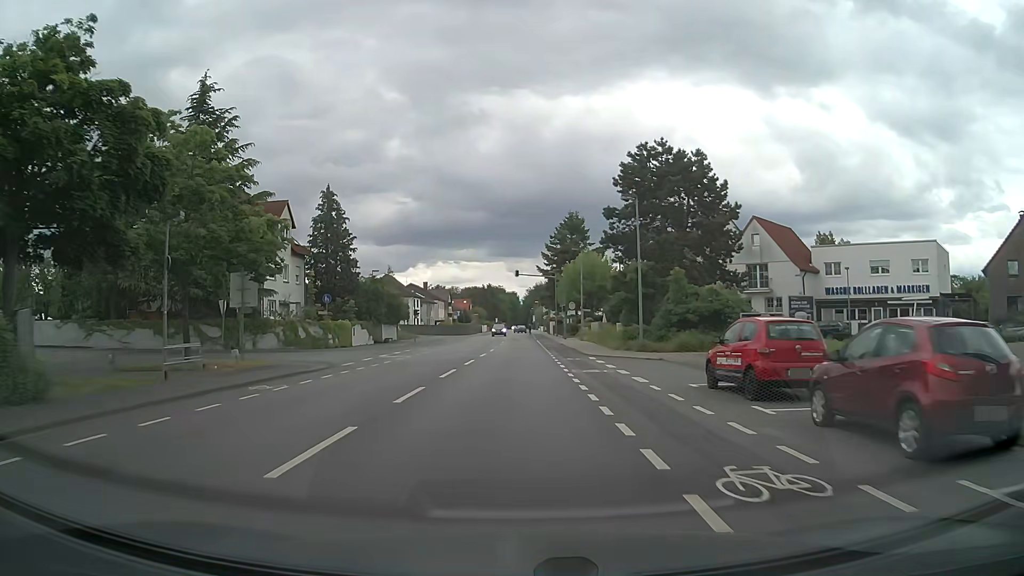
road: secondary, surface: asphalt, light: Day
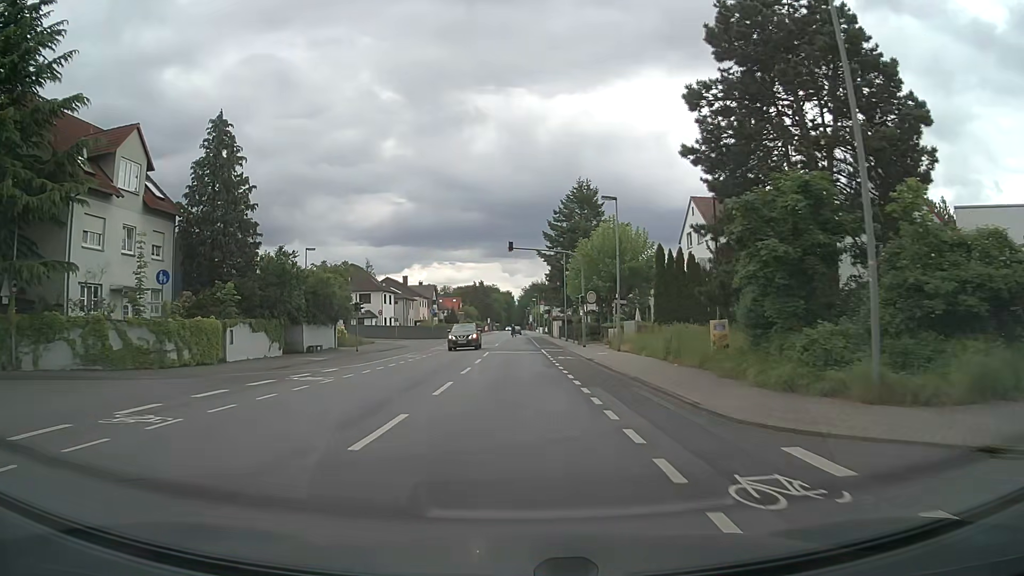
(+0.2, +22.5) m; 0°
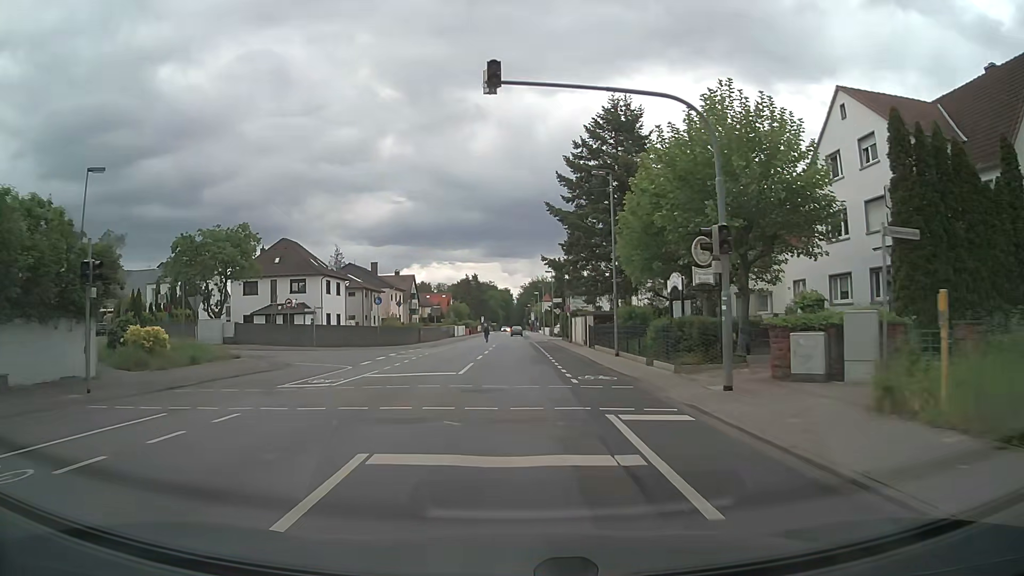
(+0.2, +29.2) m; 0°
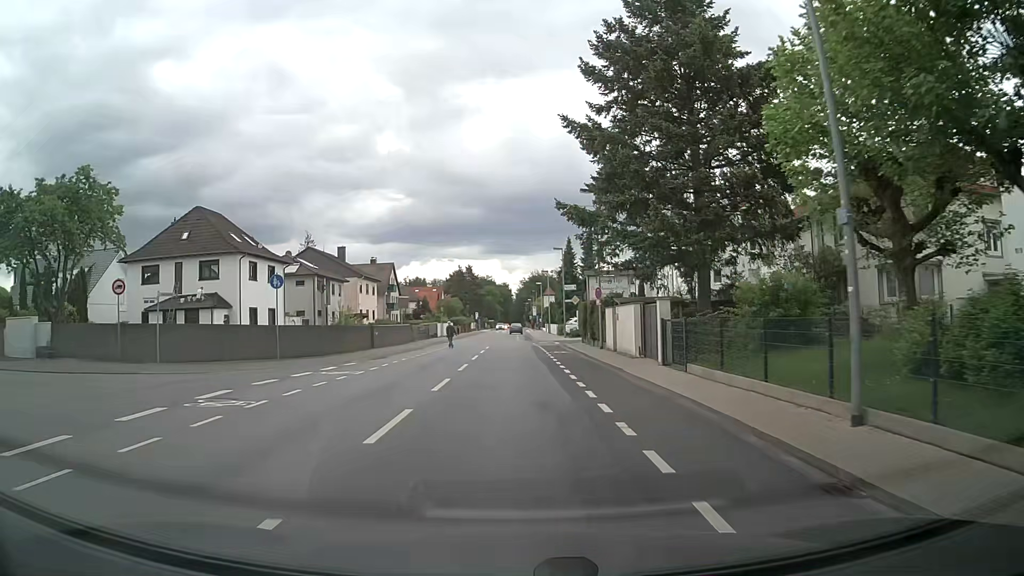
(+0.2, +19.9) m; 0°
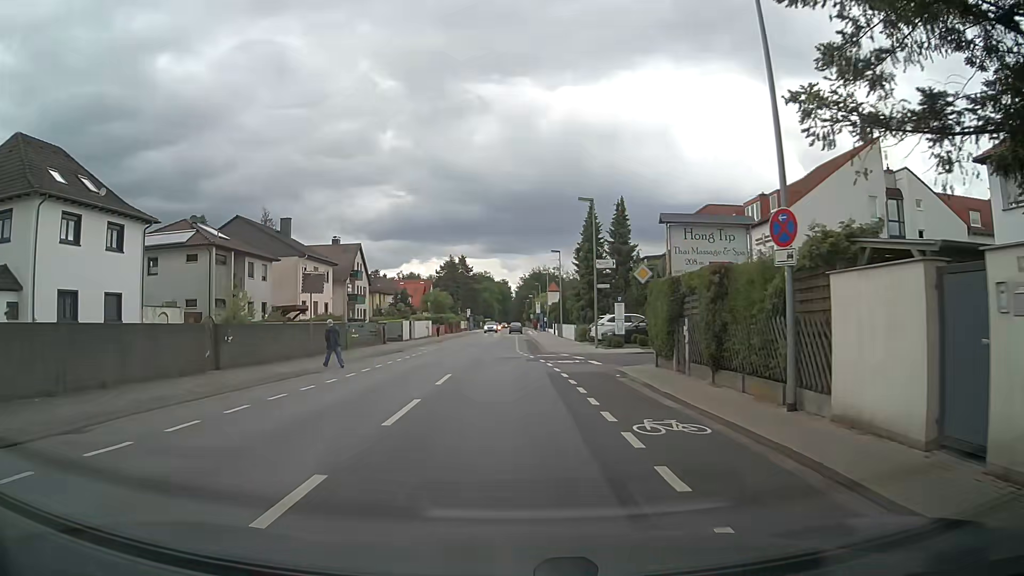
(0.0, +22.5) m; 0°
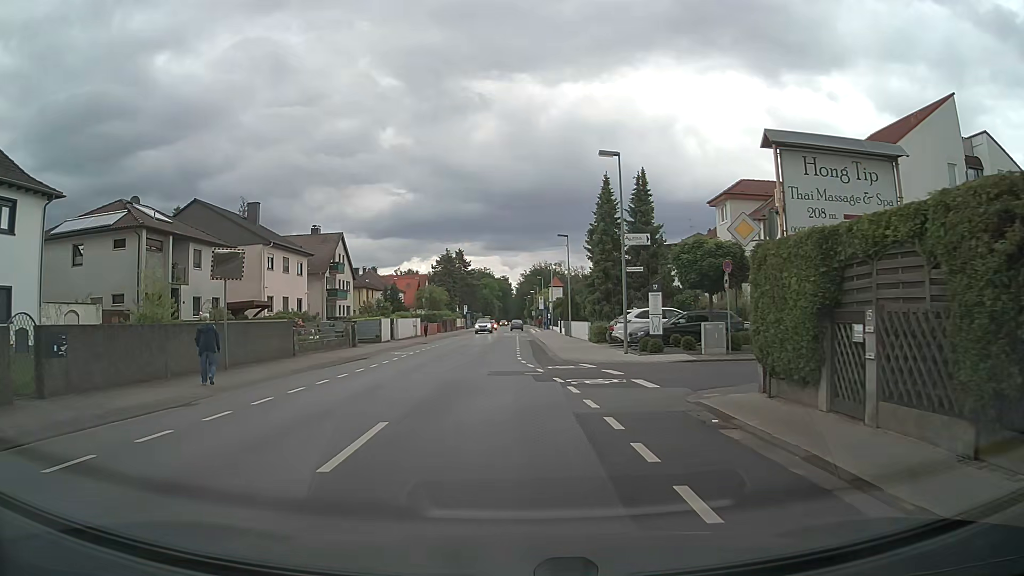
(+0.1, +8.7) m; -1°
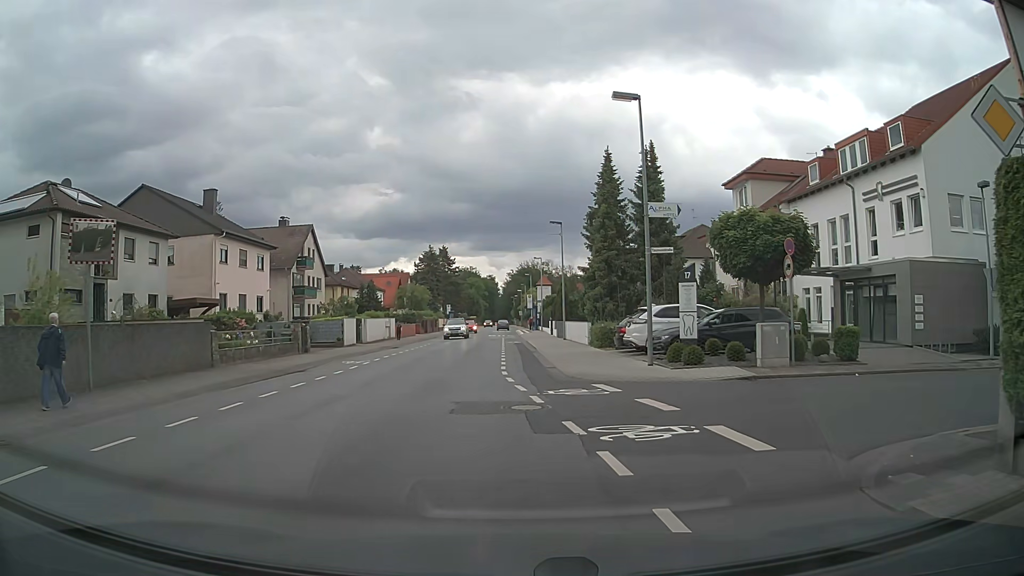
(+0.1, +6.5) m; +1°
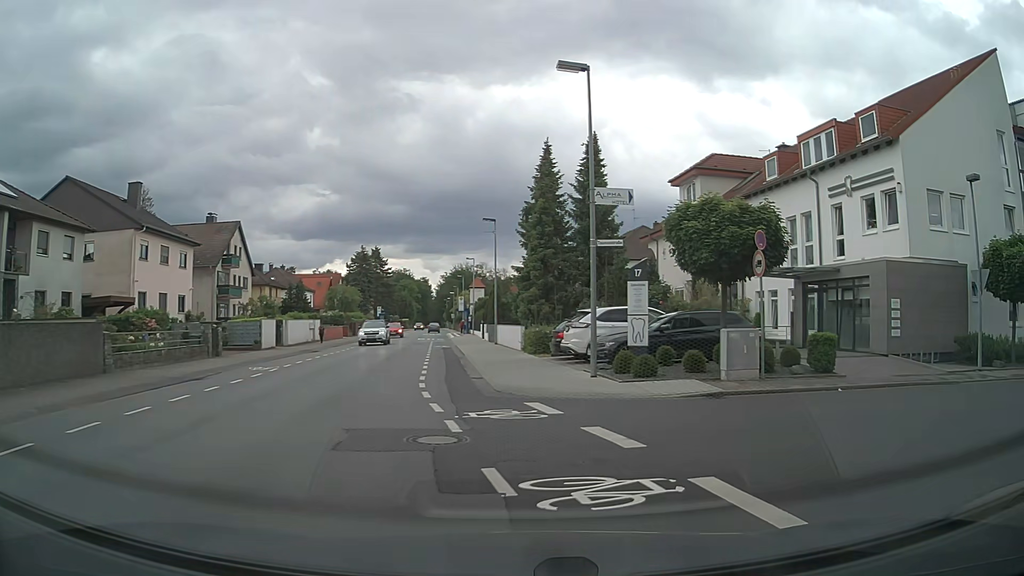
(+0.1, +2.5) m; +6°
(+5, +8) (+14, +11) (+24, +13) (+34, +14) (+44, +15) (+54, +16) (+64, +17) (+74, +18) (+84, +19) (+94, +20) m
